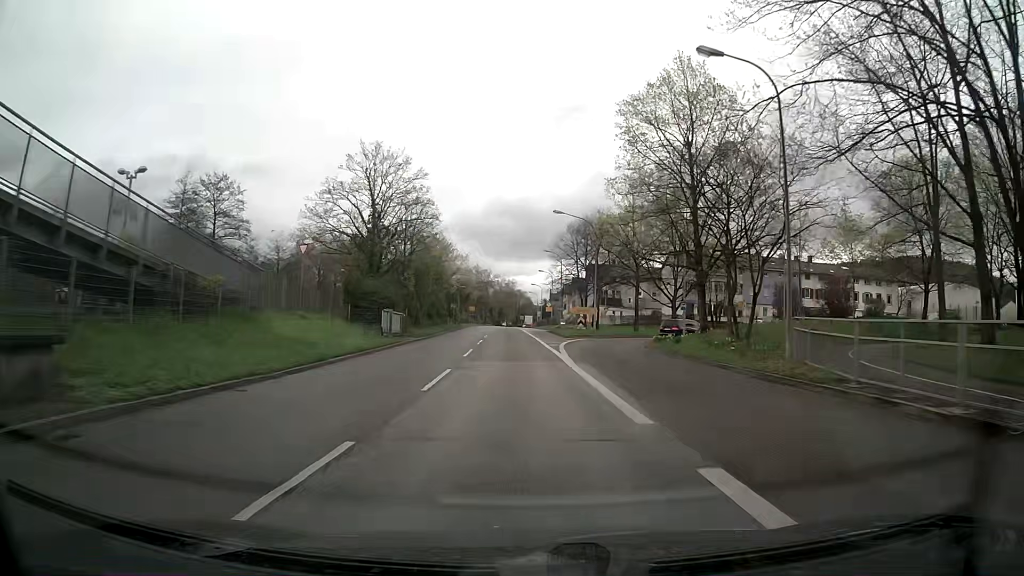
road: trunk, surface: asphalt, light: Day
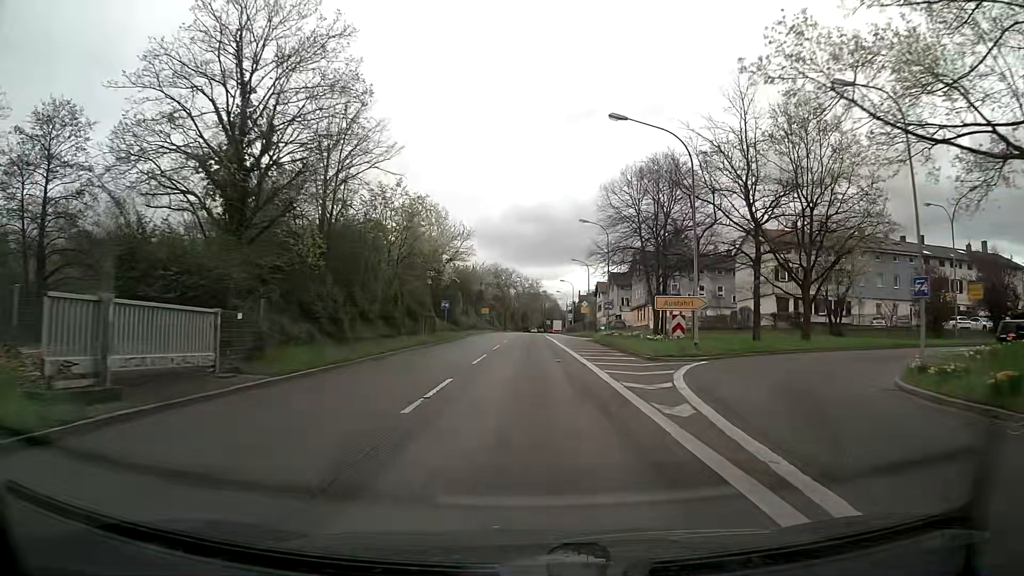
(-0.7, +27.0) m; -2°
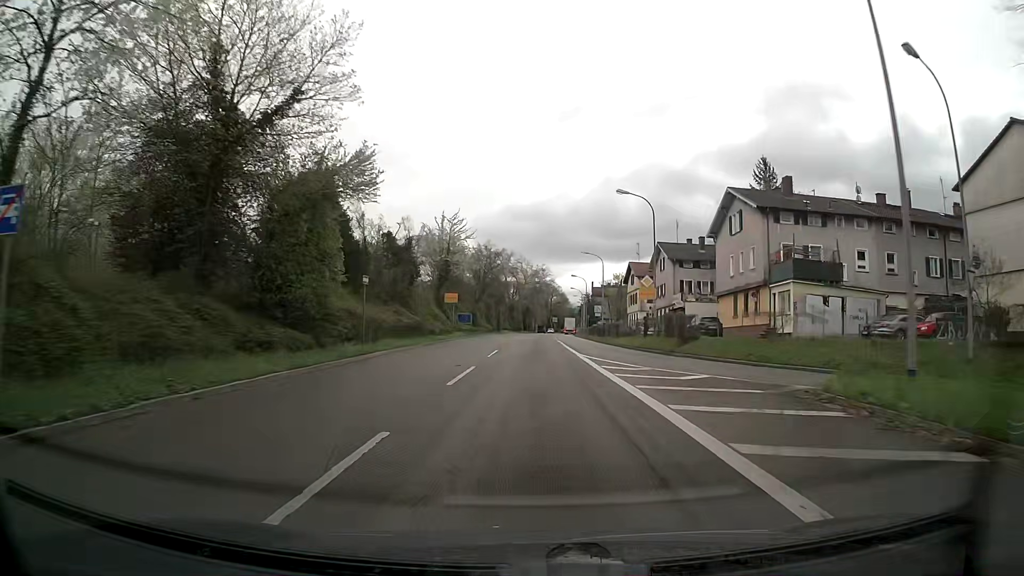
(-0.2, +44.0) m; -1°
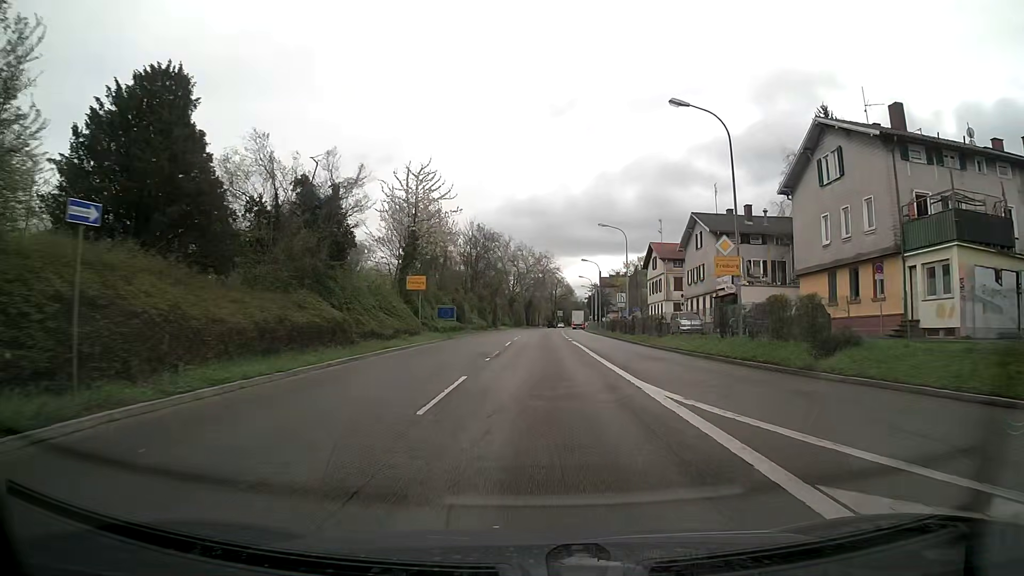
(0.0, +16.6) m; 0°
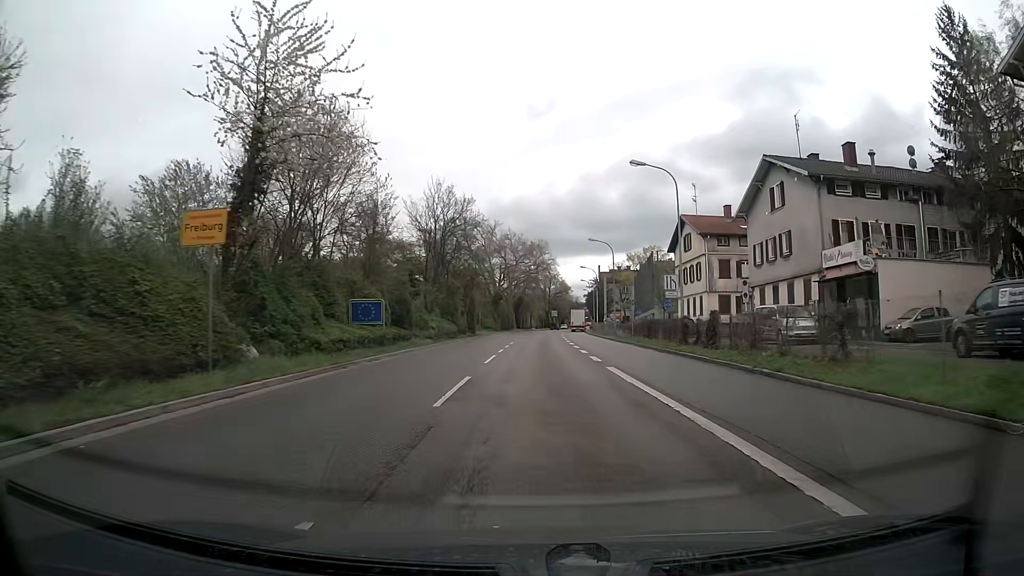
(+0.1, +22.7) m; 0°
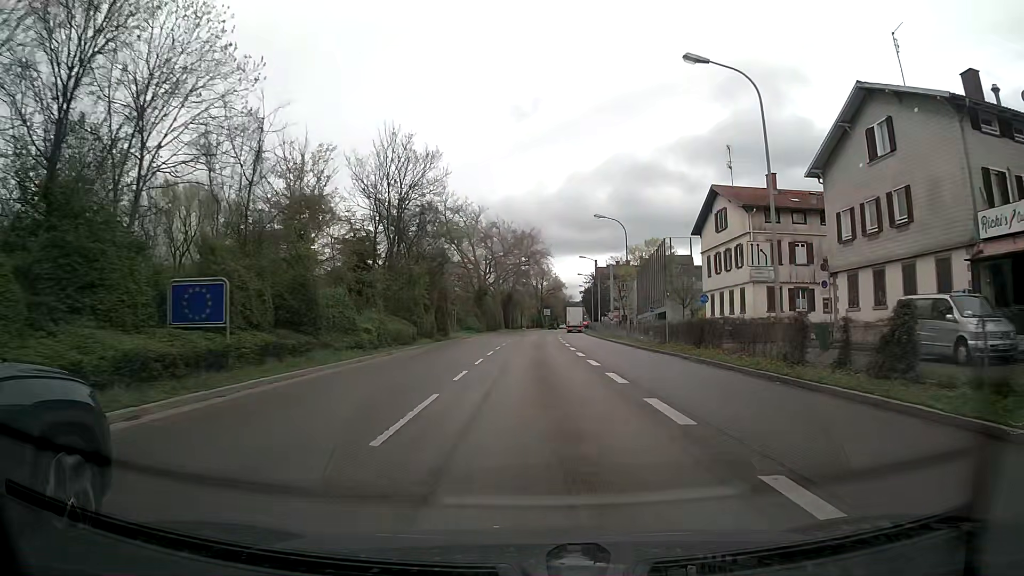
(+0.2, +14.4) m; +1°
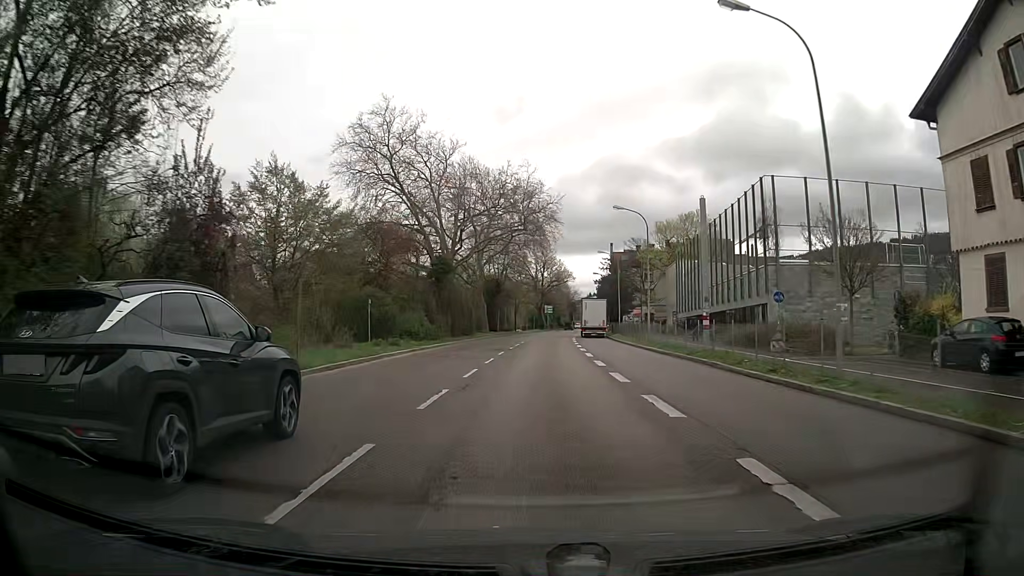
(+0.2, +35.3) m; +1°
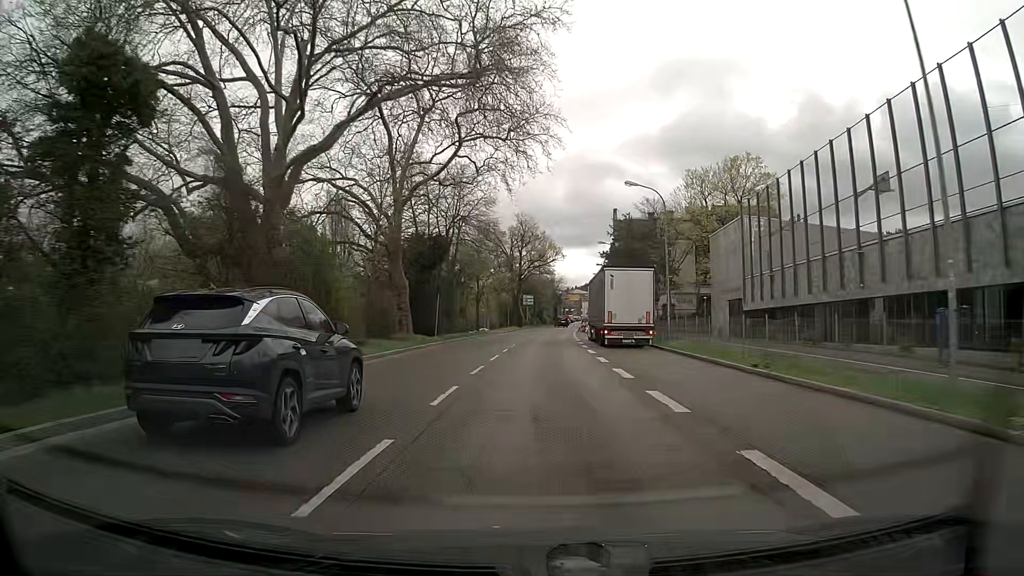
(+0.2, +35.9) m; +1°
(0, +10) (0, +20) (+1, +30) (+1, +40) (+2, +50) (+2, +60) (+3, +70) (+4, +80) (+4, +90) (+5, +100) m
